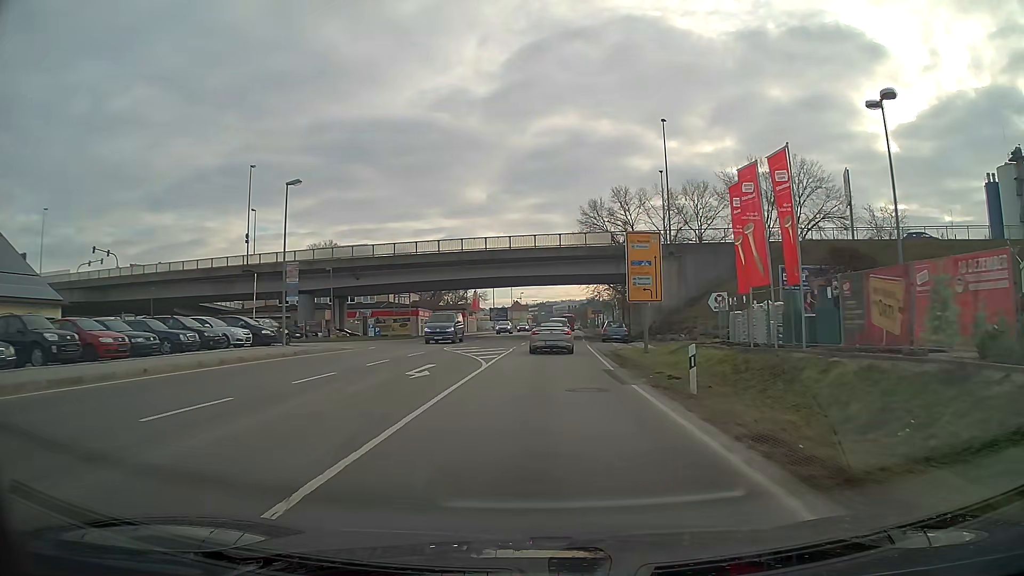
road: primary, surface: asphalt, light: Day
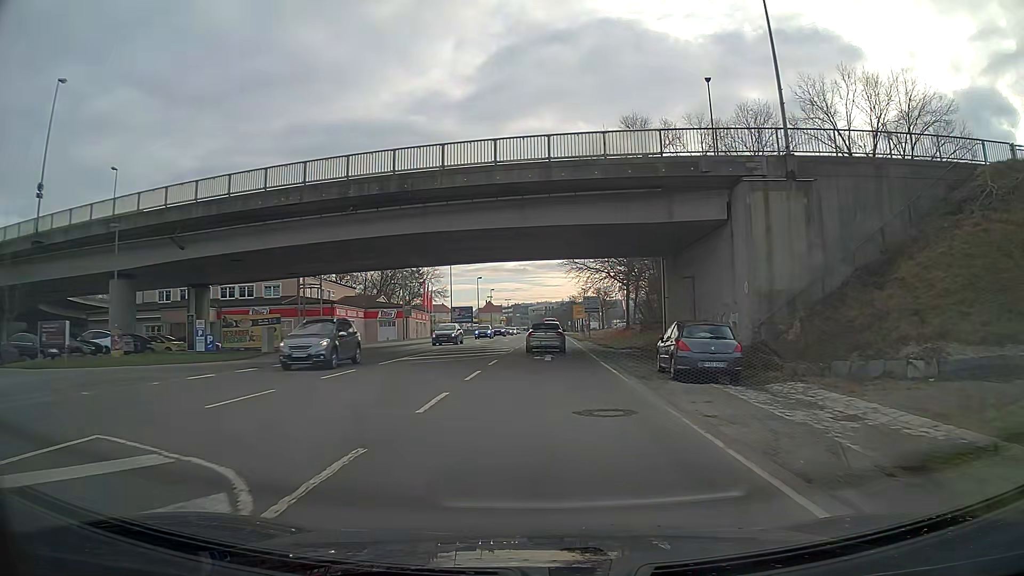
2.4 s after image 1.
(+0.5, +29.3) m; +2°
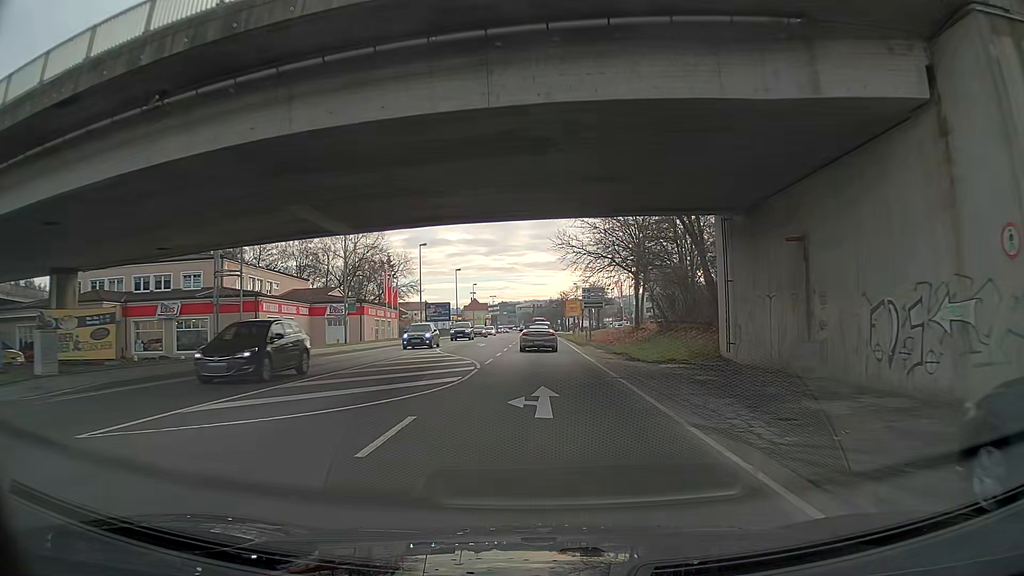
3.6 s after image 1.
(+0.2, +15.3) m; +1°
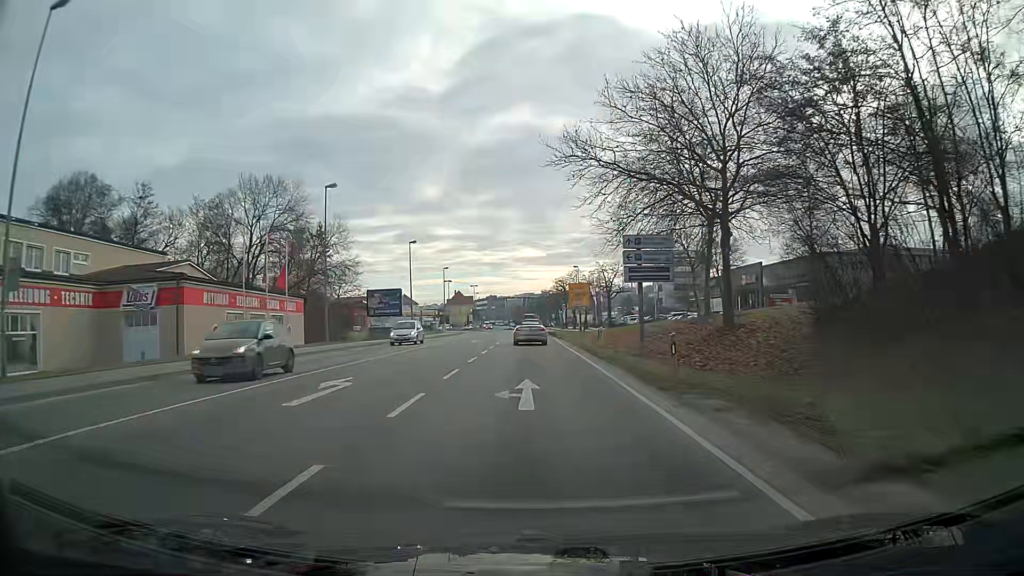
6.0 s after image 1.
(-0.1, +31.5) m; 0°
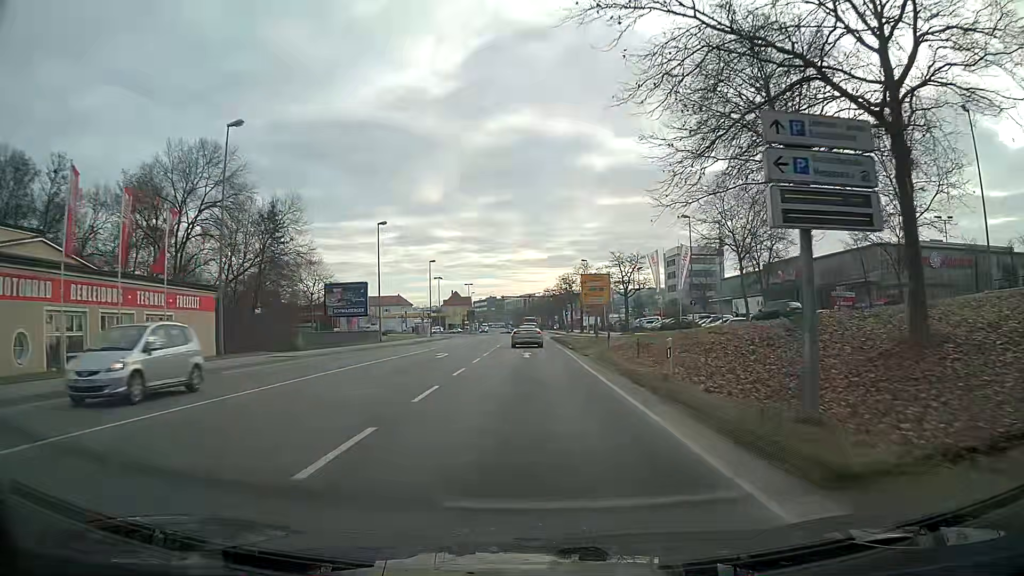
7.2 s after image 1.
(0.0, +15.5) m; 0°
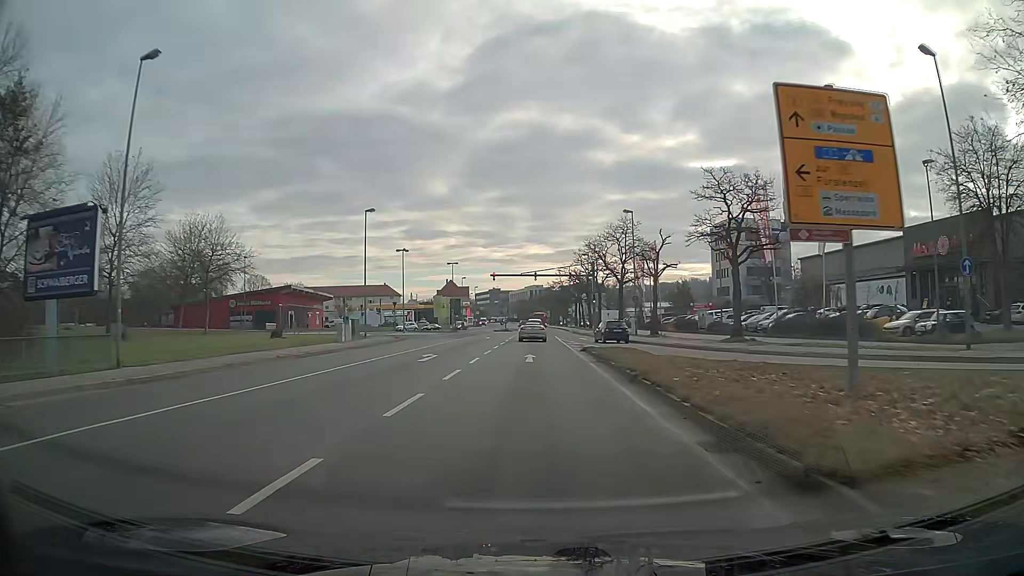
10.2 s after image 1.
(-0.1, +38.5) m; -1°
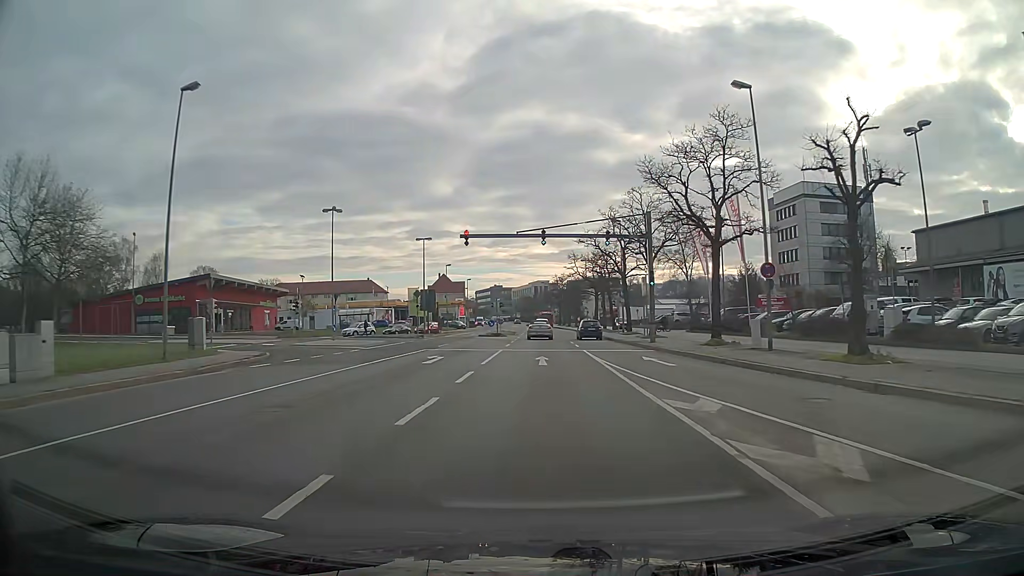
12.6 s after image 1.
(-0.1, +30.9) m; 0°
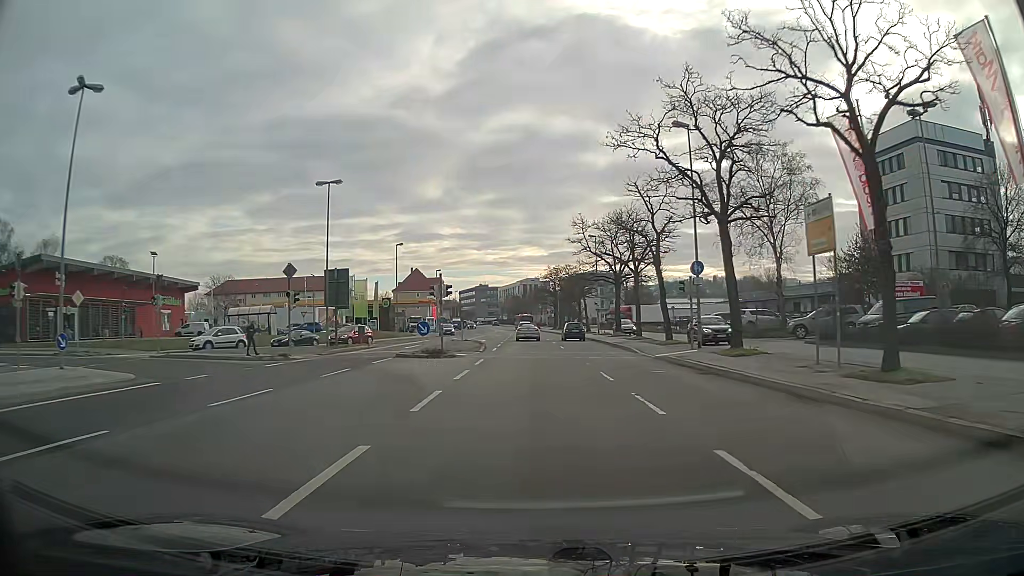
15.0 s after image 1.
(+0.3, +31.4) m; +1°
